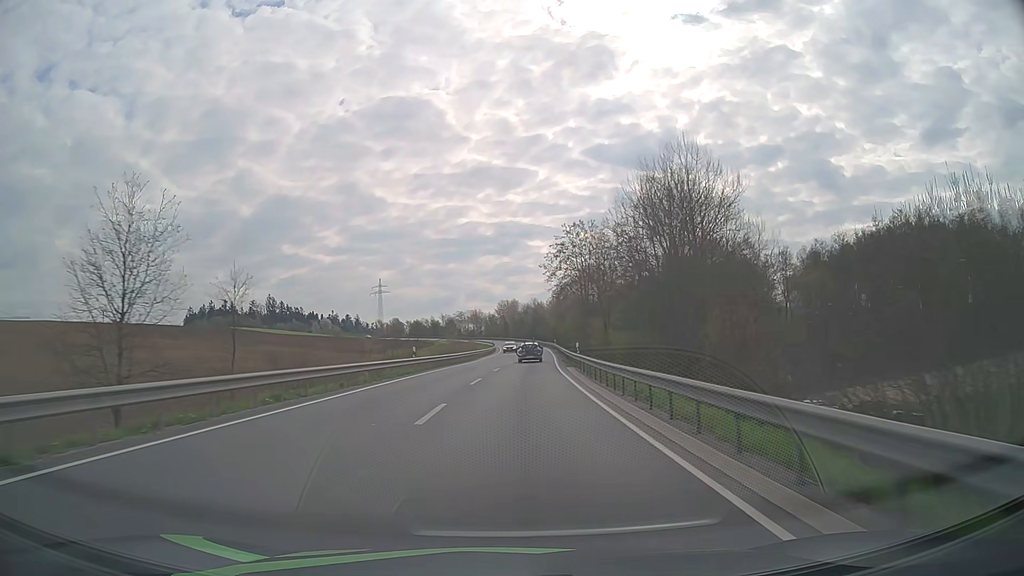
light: Day
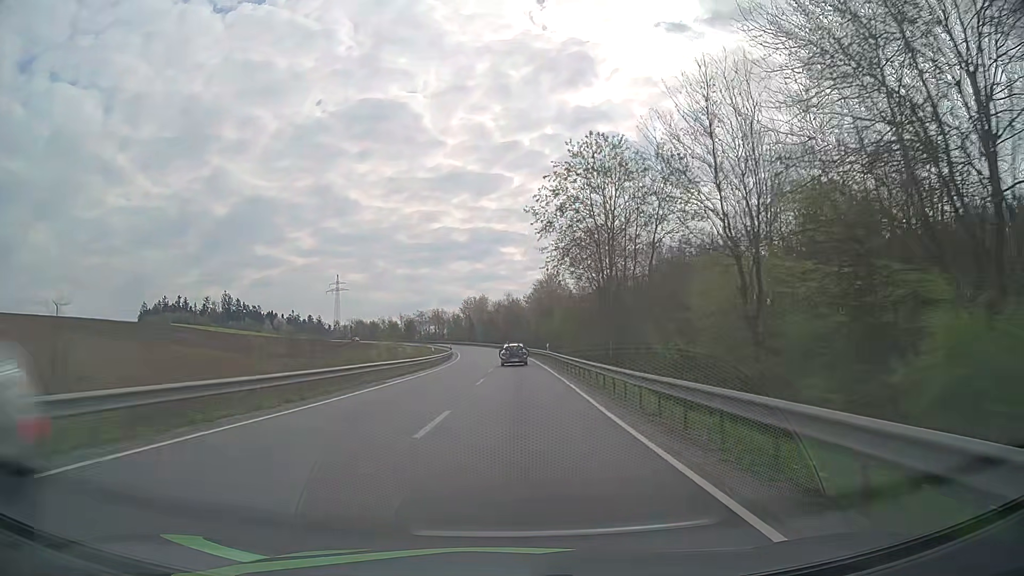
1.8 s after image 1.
(+1.1, +37.8) m; +3°
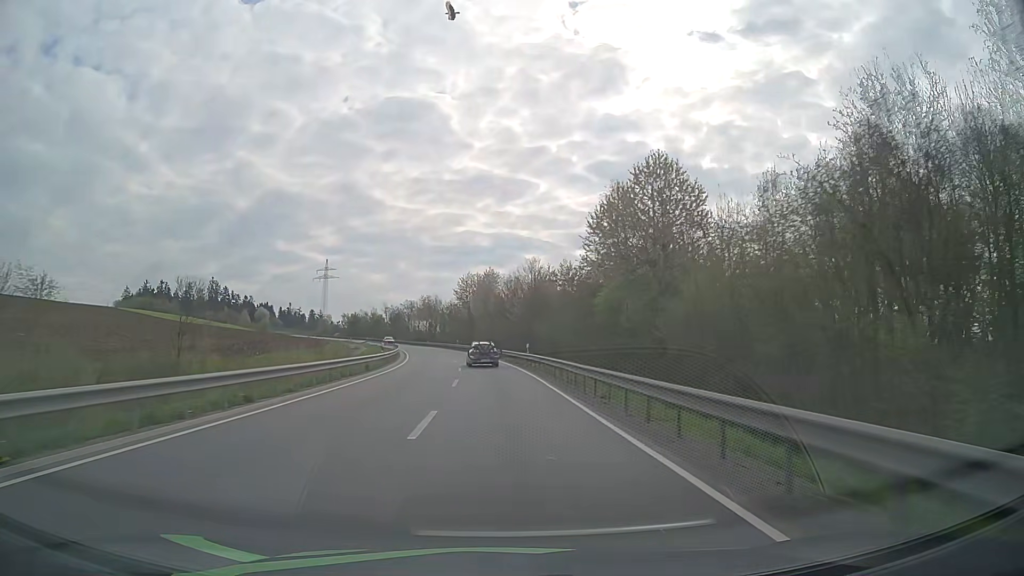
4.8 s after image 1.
(+0.1, +63.2) m; -1°
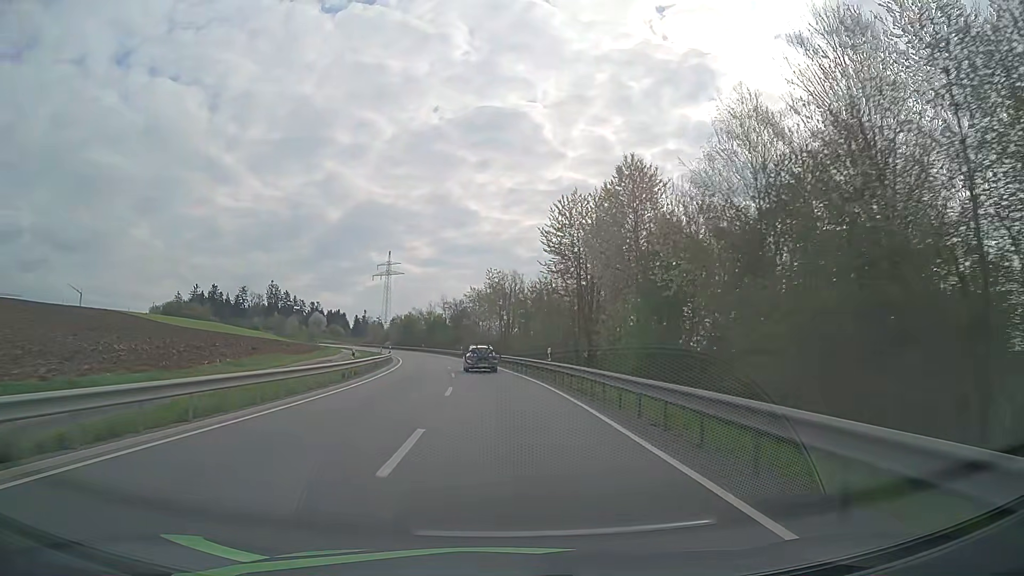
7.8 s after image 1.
(-4.1, +63.0) m; -8°
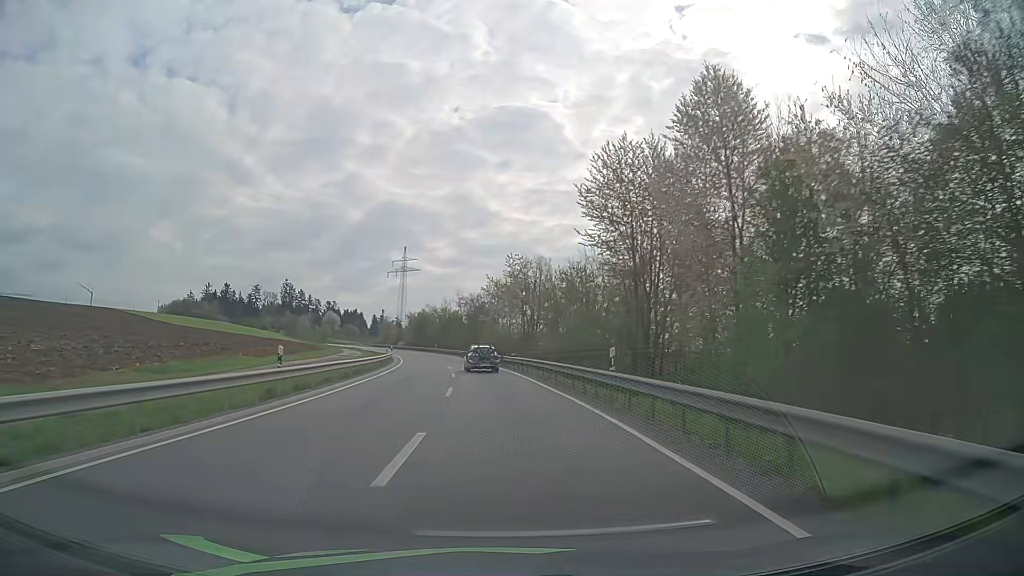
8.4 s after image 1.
(-0.2, +12.6) m; -2°
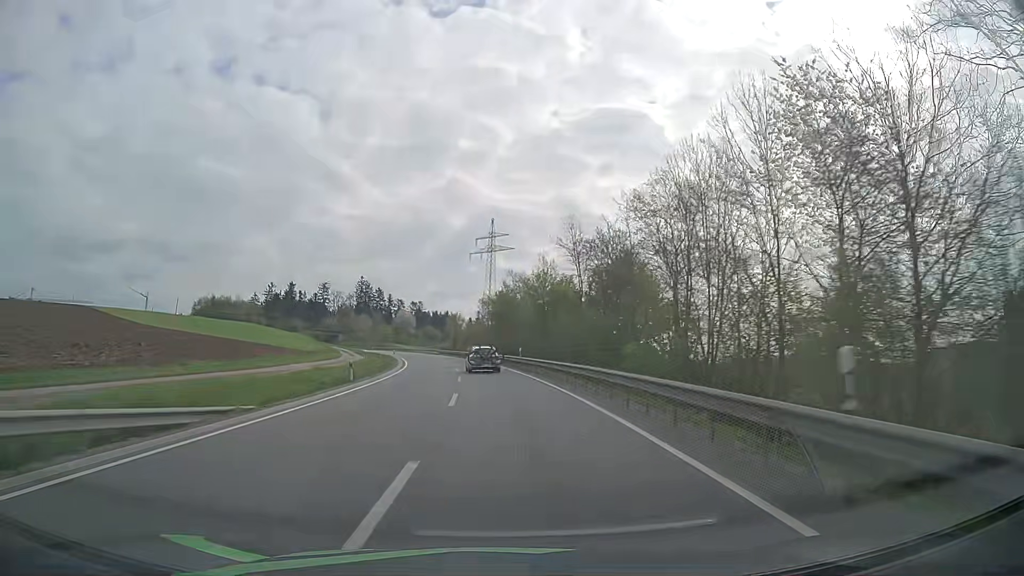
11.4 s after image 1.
(-4.8, +63.0) m; -9°
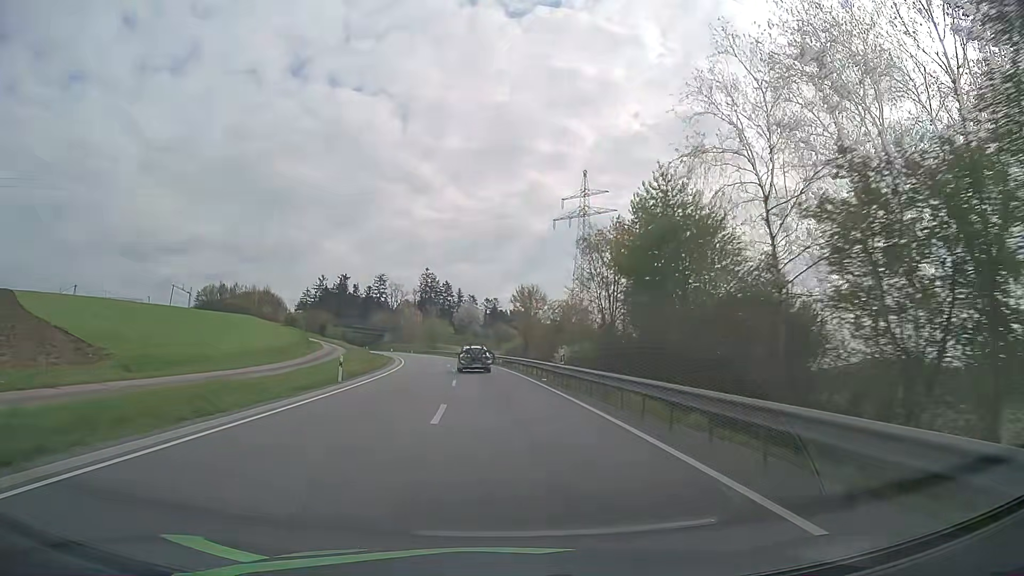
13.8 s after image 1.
(-3.0, +52.0) m; -7°
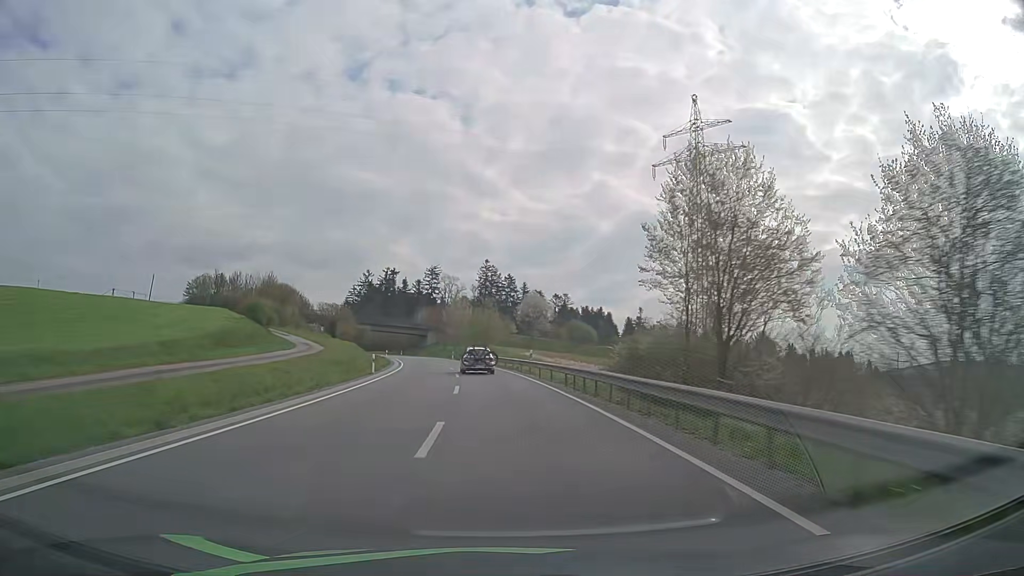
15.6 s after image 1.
(-2.0, +40.1) m; -6°
(0, +10) (0, +20) (-1, +30) (-2, +40) (-3, +50) (-4, +60) (-6, +70) (-8, +80) (-10, +89) (-12, +99) m
